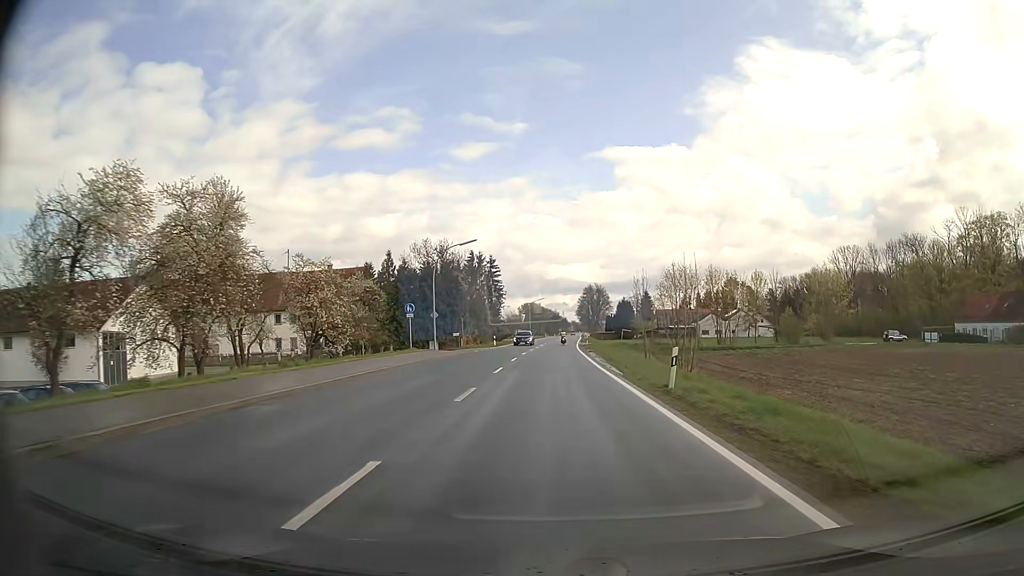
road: secondary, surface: asphalt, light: Day
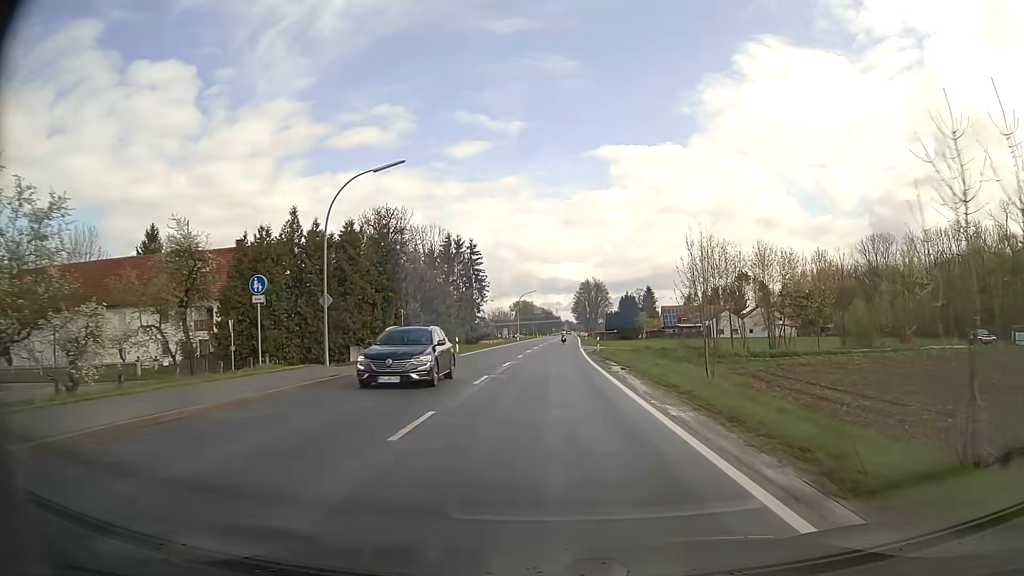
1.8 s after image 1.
(+0.1, +22.9) m; +1°
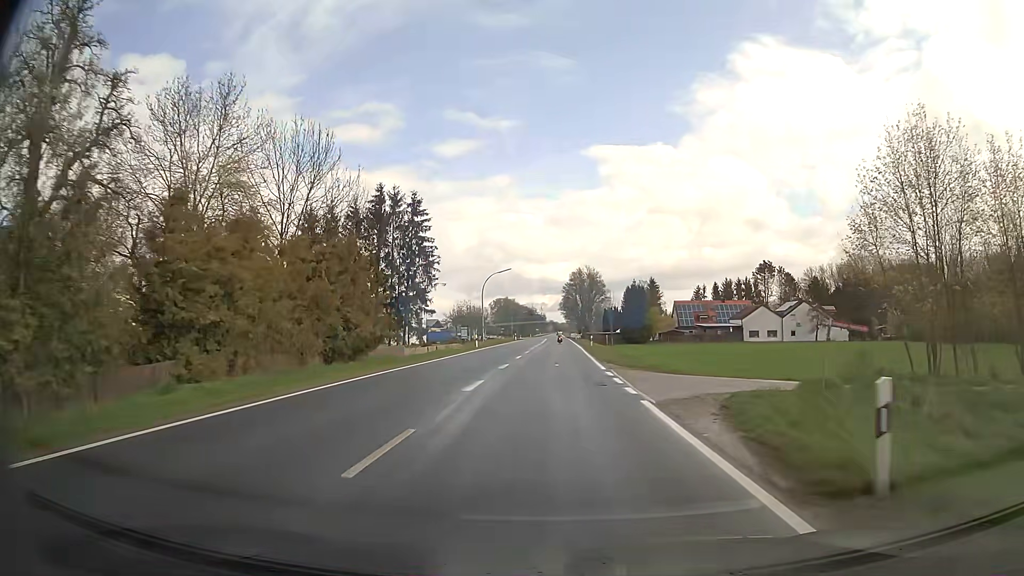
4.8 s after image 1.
(+0.2, +38.2) m; +1°
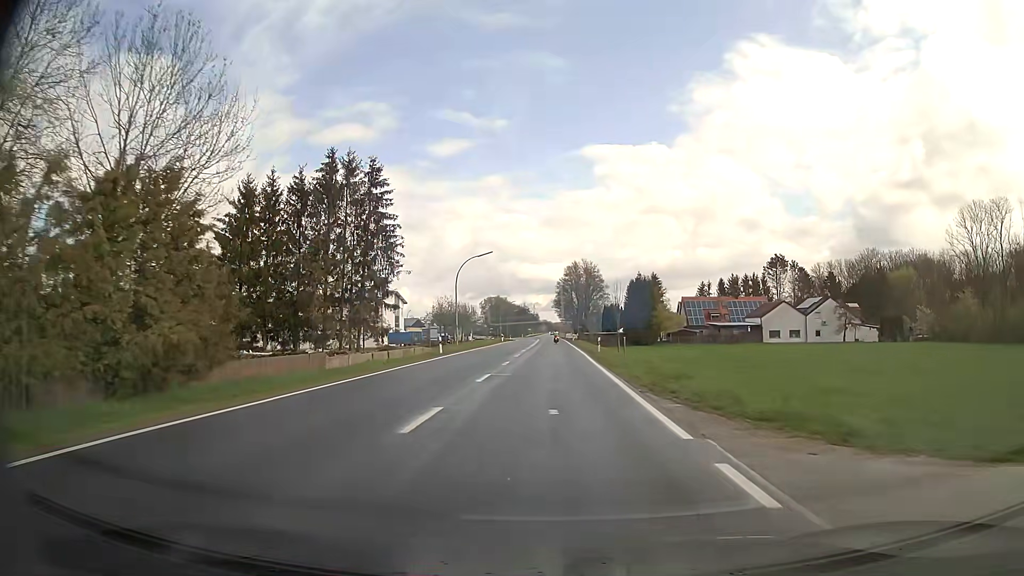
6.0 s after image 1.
(+0.3, +15.3) m; +1°
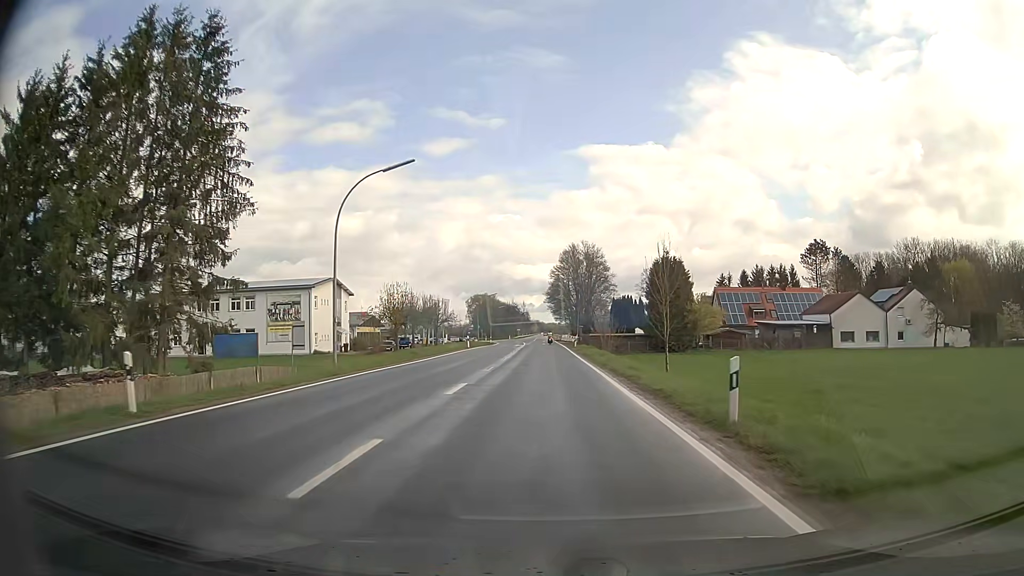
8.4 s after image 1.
(+0.1, +30.7) m; 0°
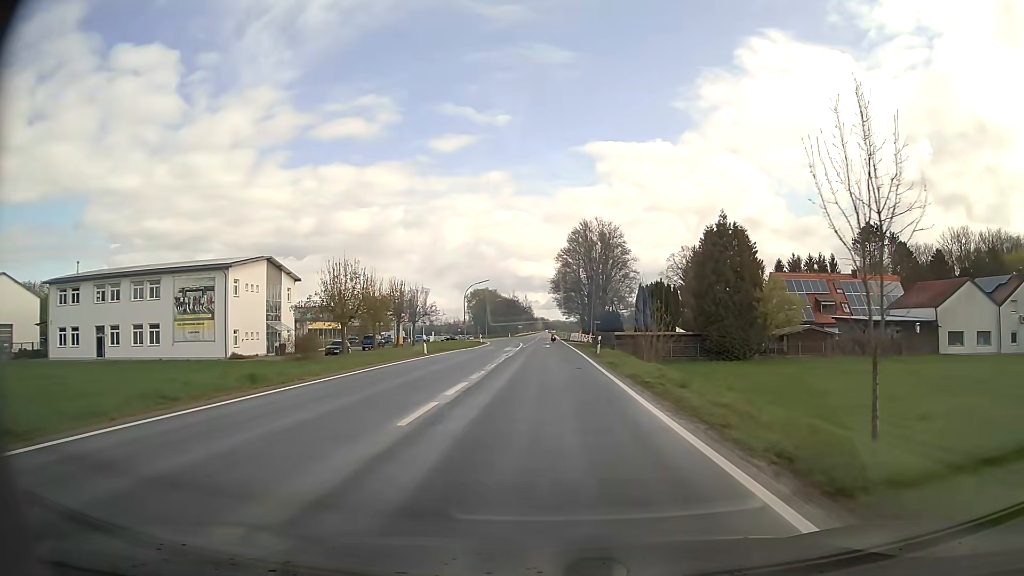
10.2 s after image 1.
(0.0, +23.0) m; 0°
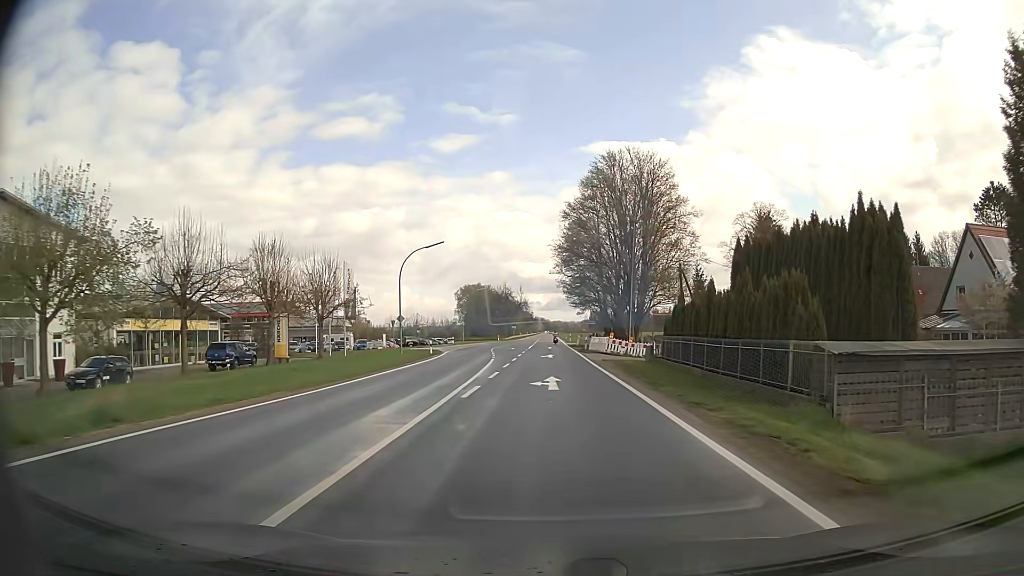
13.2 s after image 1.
(-0.1, +38.2) m; 0°
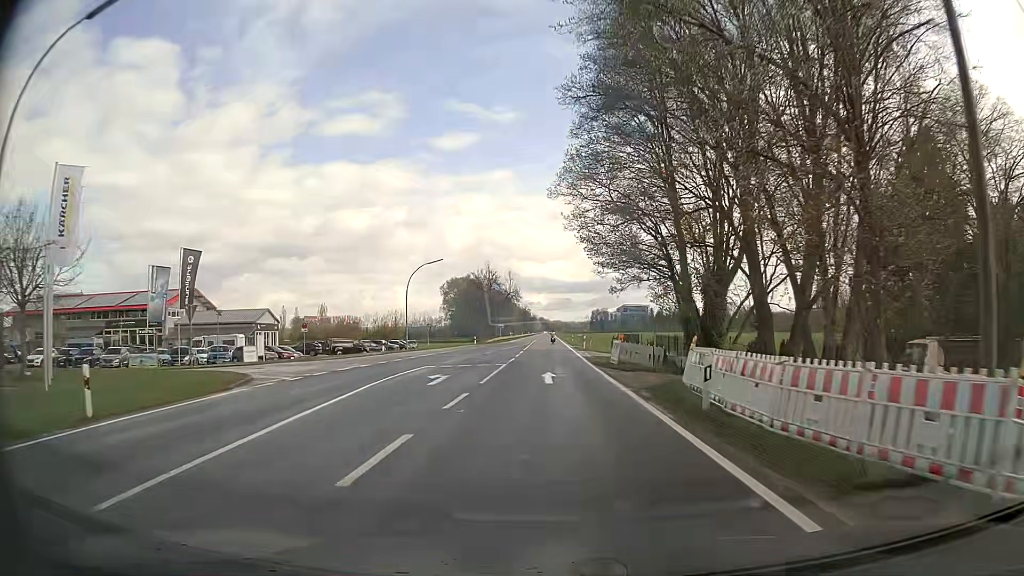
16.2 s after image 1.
(0.0, +38.3) m; 0°
(0, +10) (0, +20) (0, +30) (0, +40) (0, +50) (0, +60) (0, +70) (0, +80) (0, +90) (0, +100) m
